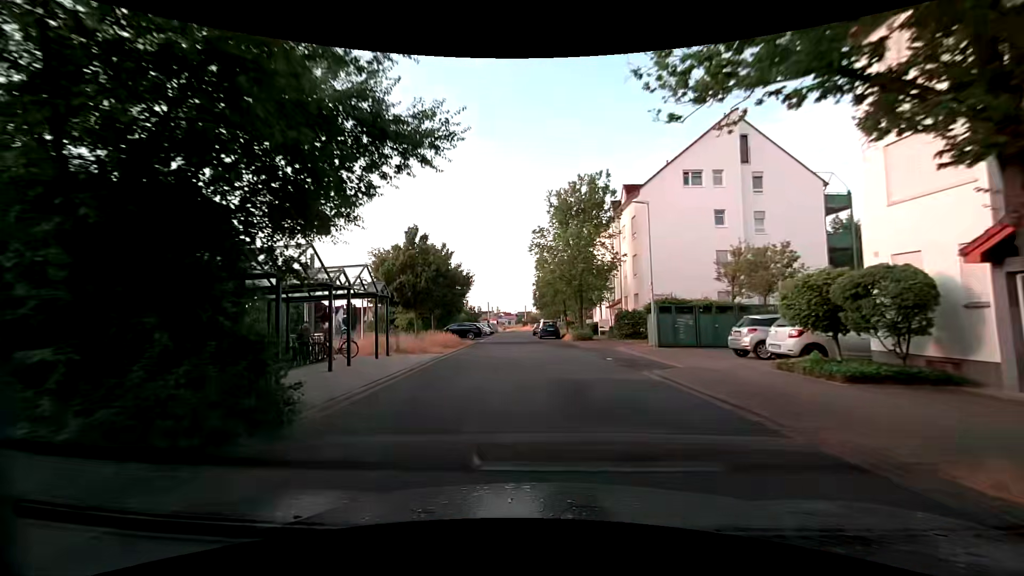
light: Day
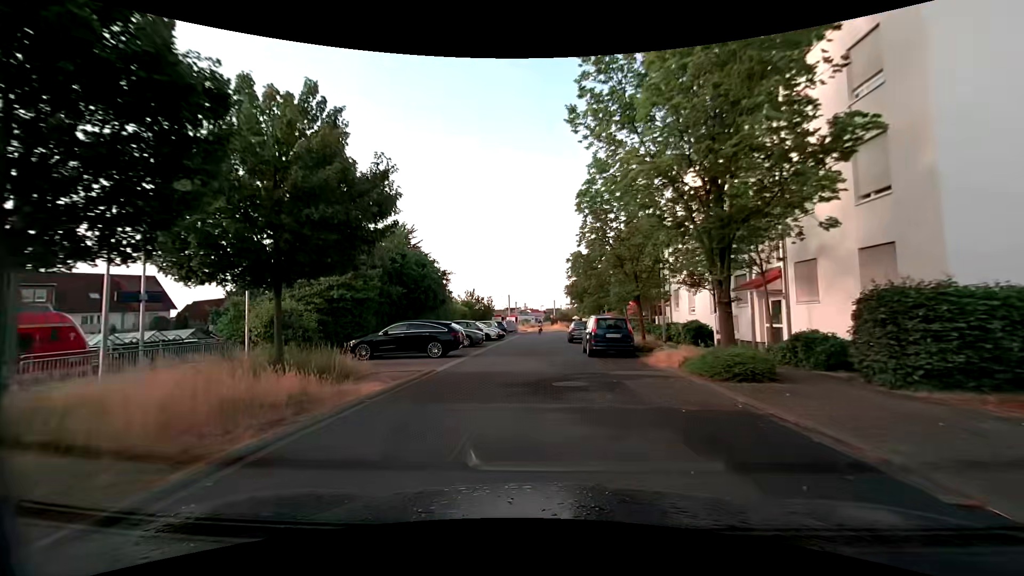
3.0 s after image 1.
(-0.8, +23.2) m; -3°
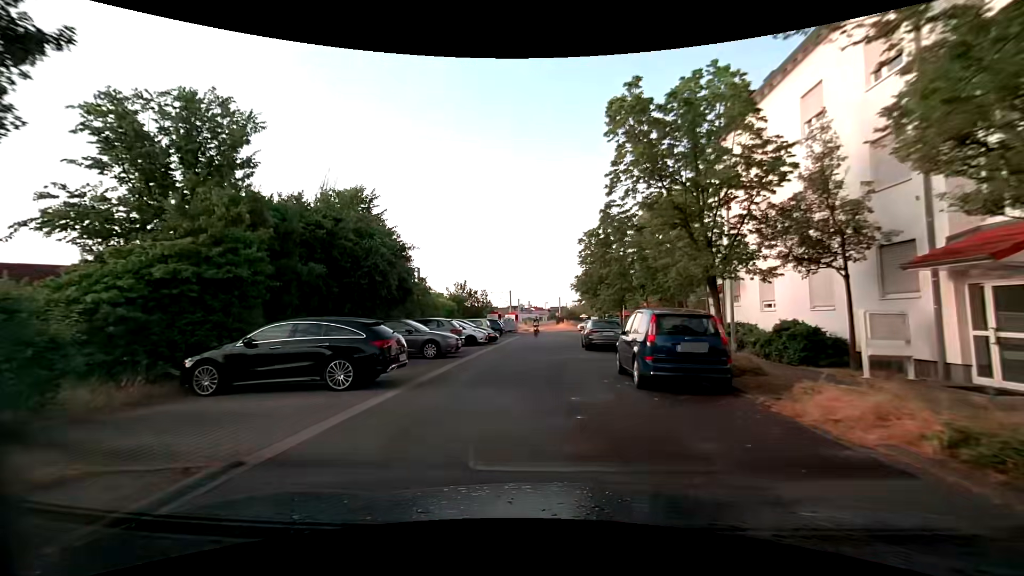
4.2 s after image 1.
(0.0, +9.2) m; -1°
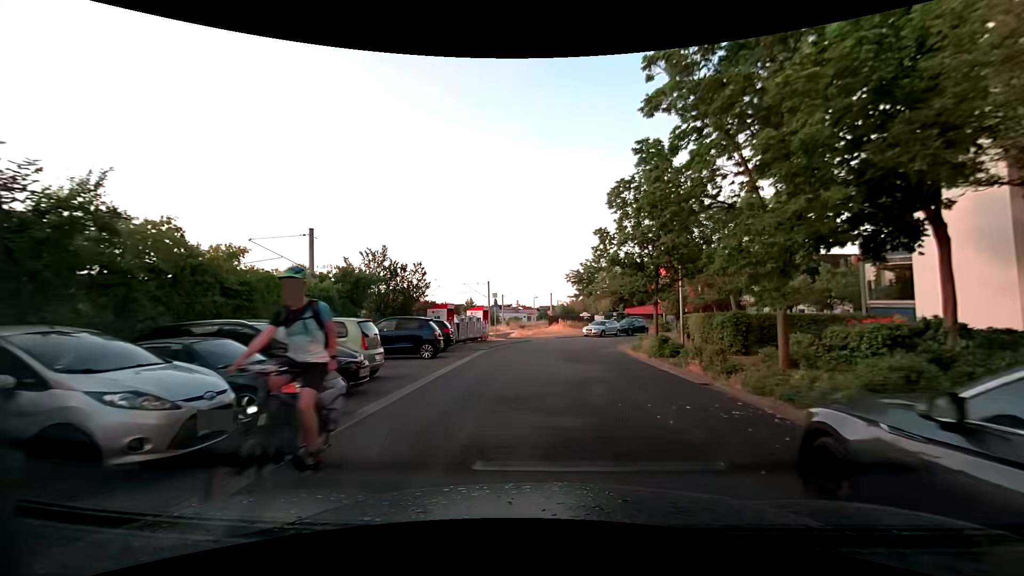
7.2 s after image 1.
(+0.3, +22.1) m; +1°
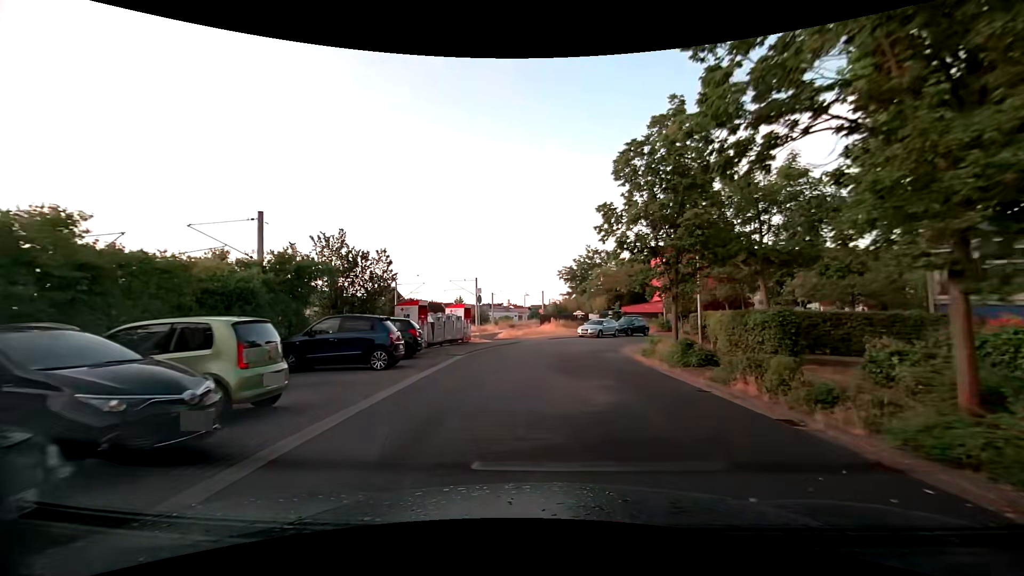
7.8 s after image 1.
(0.0, +4.3) m; +1°
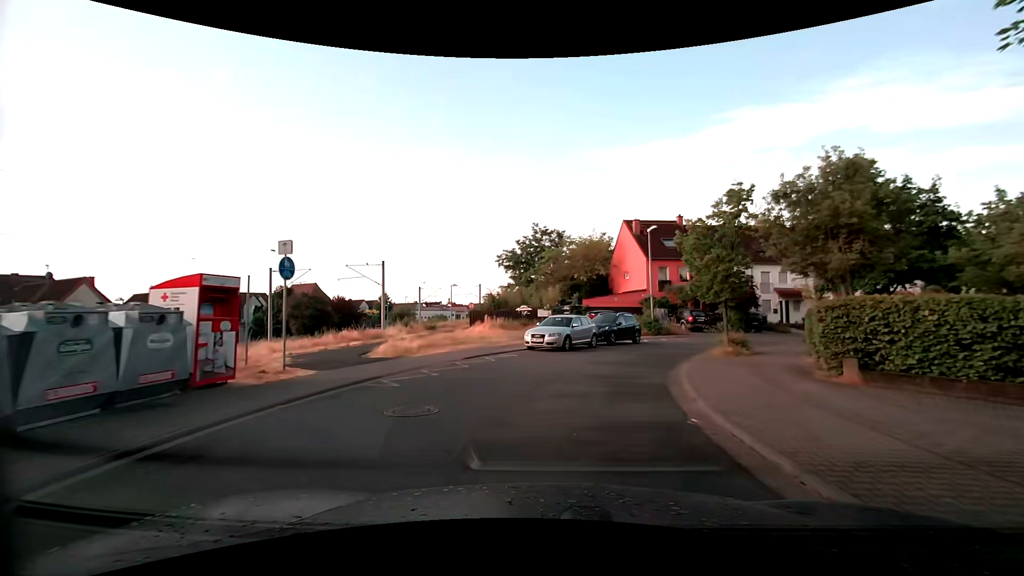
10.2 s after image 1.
(+1.0, +18.3) m; +7°
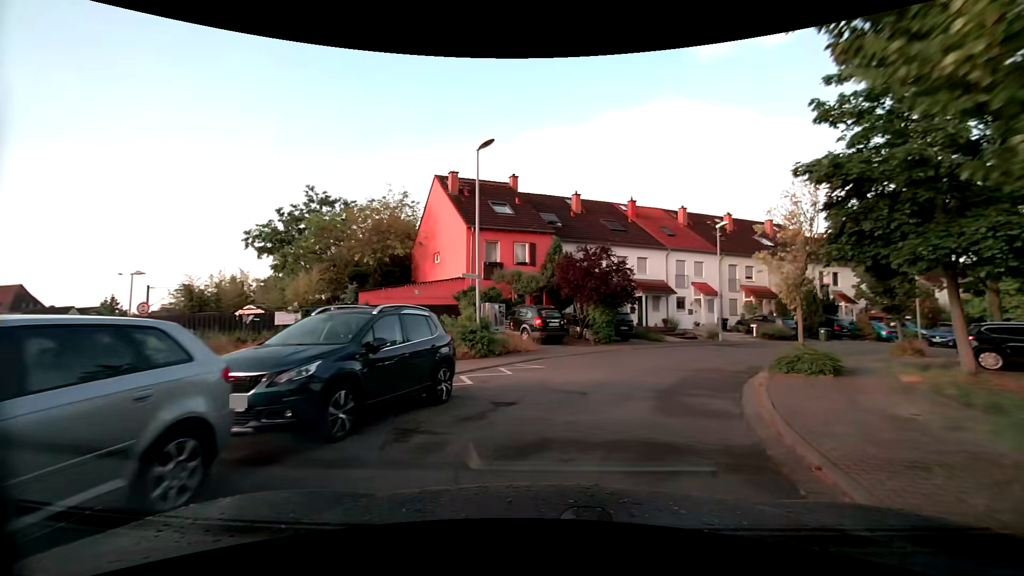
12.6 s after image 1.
(+2.7, +18.0) m; +19°
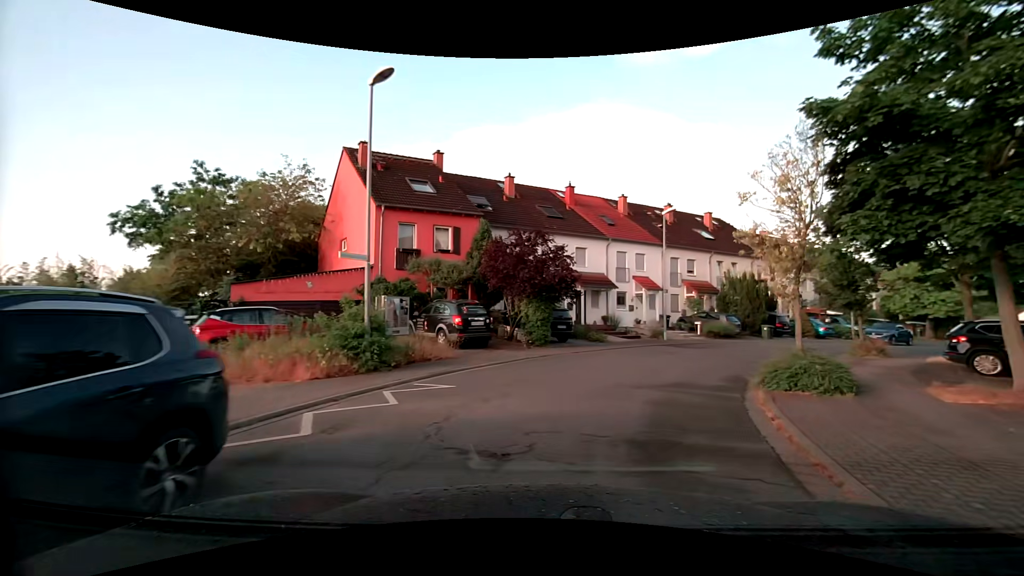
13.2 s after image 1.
(+0.4, +4.4) m; +7°
(+2, +10) (+6, +19) (+13, +26) (+21, +32) (+30, +37) (+38, +42) (+46, +48) (+52, +56) (+54, +66) (+53, +76) m
